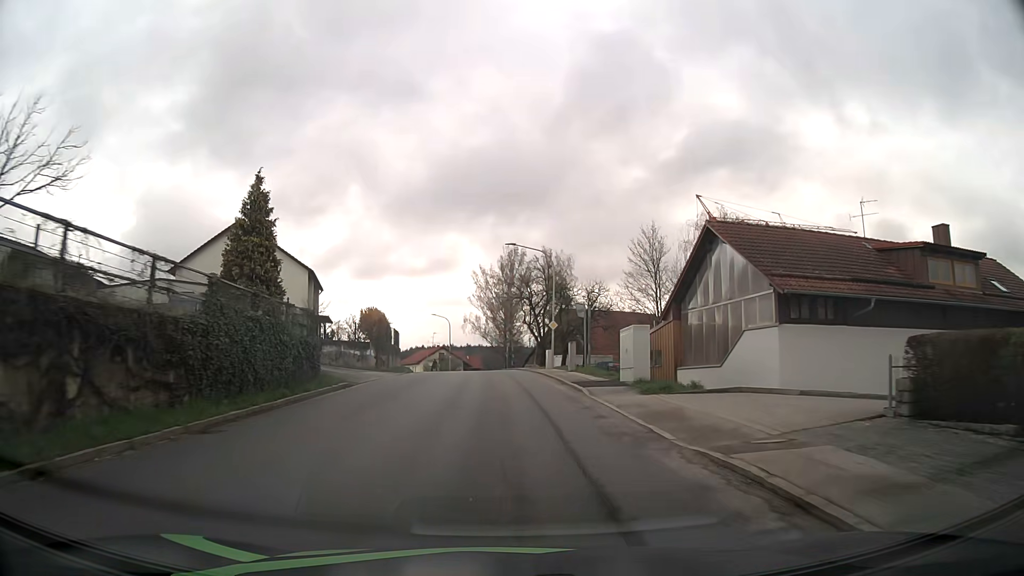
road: tertiary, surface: asphalt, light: Day
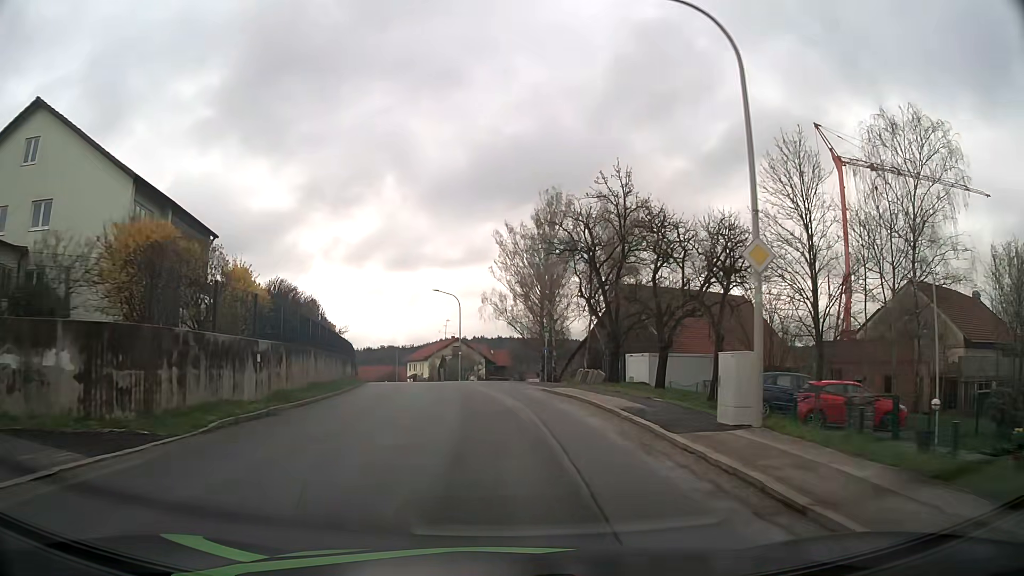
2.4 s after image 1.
(-0.5, +29.8) m; -3°
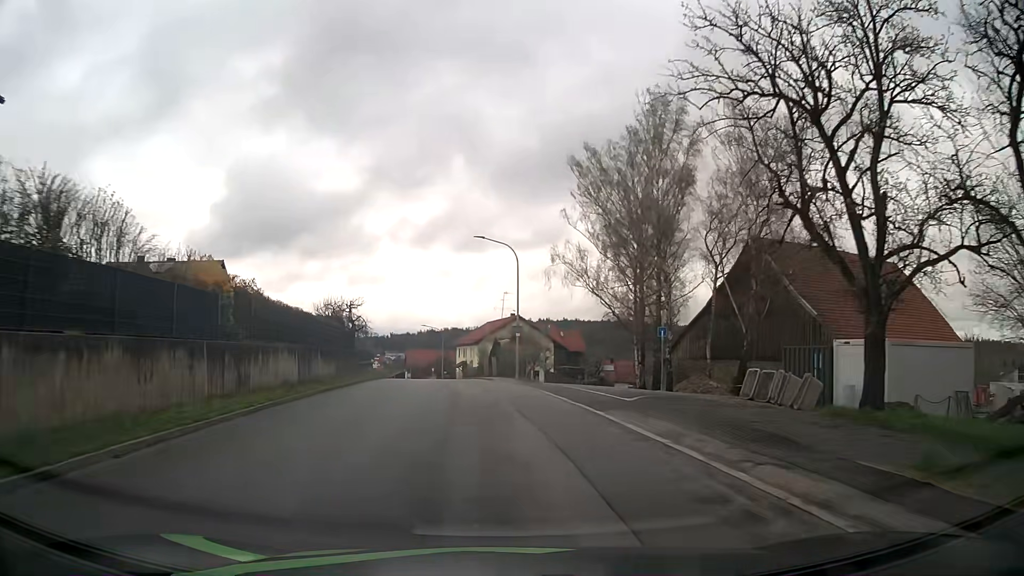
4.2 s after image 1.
(-0.9, +21.9) m; -5°
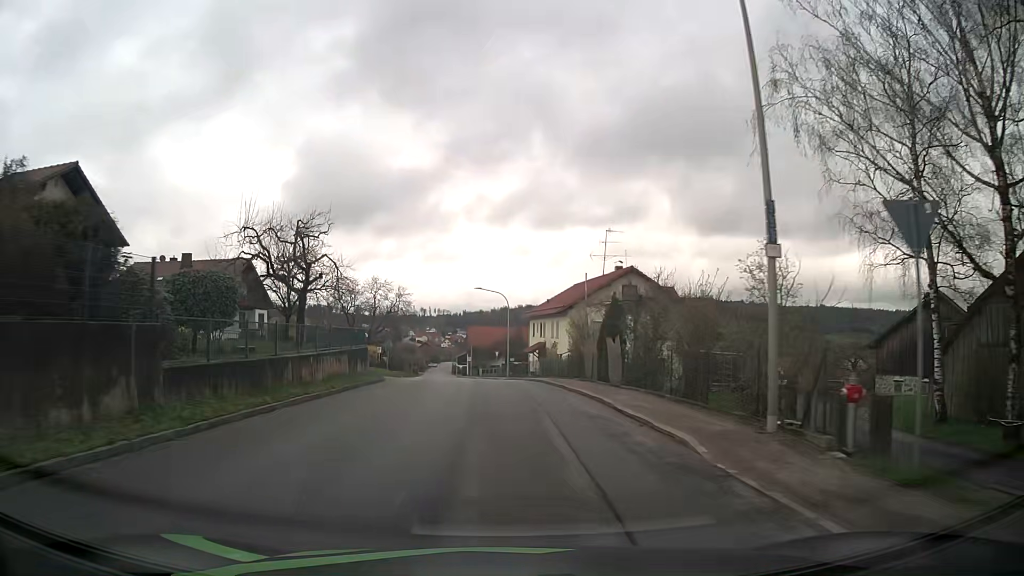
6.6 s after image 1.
(-1.9, +29.7) m; -6°
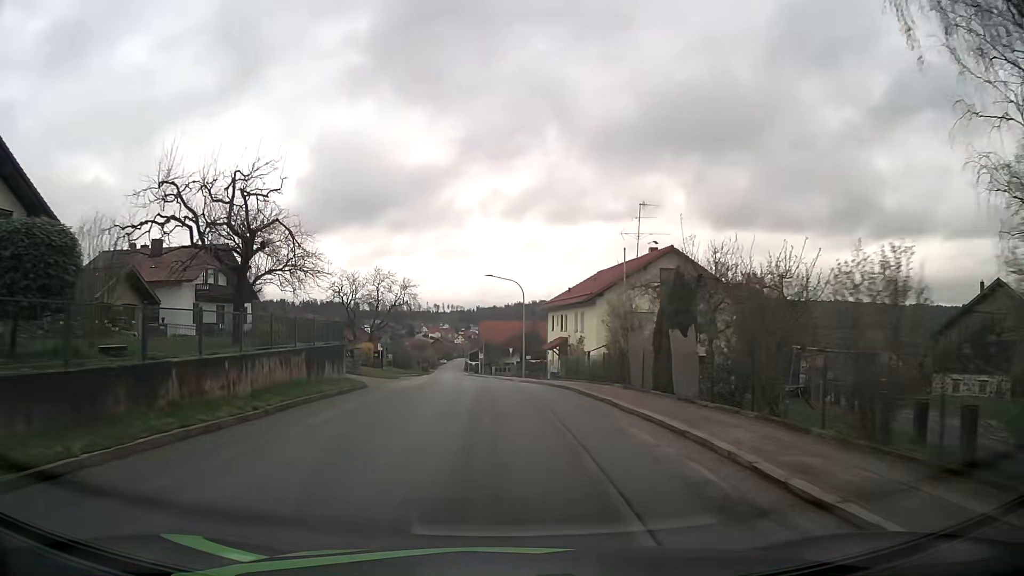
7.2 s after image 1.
(-0.1, +7.5) m; -1°
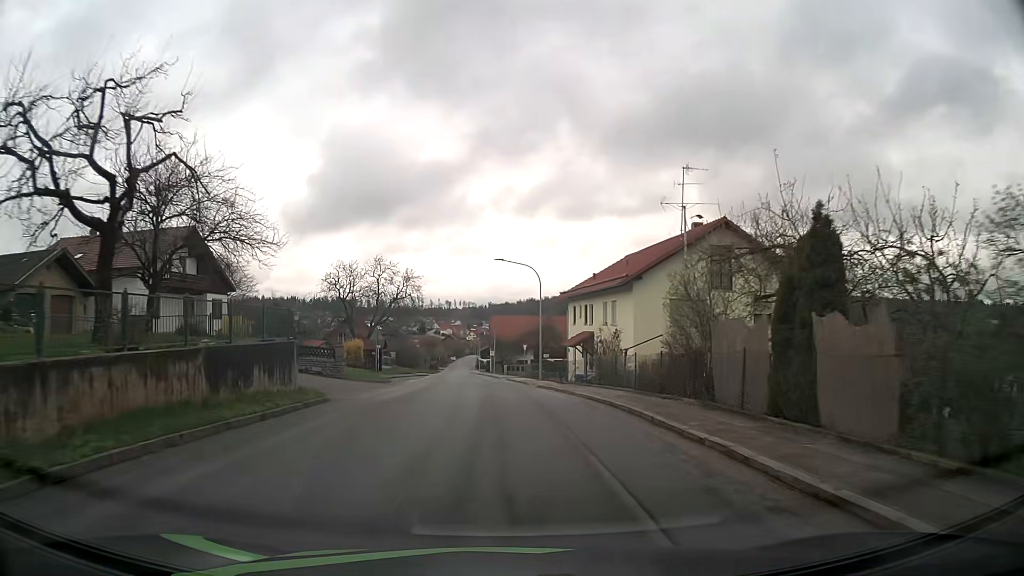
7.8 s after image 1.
(-0.1, +7.5) m; -1°
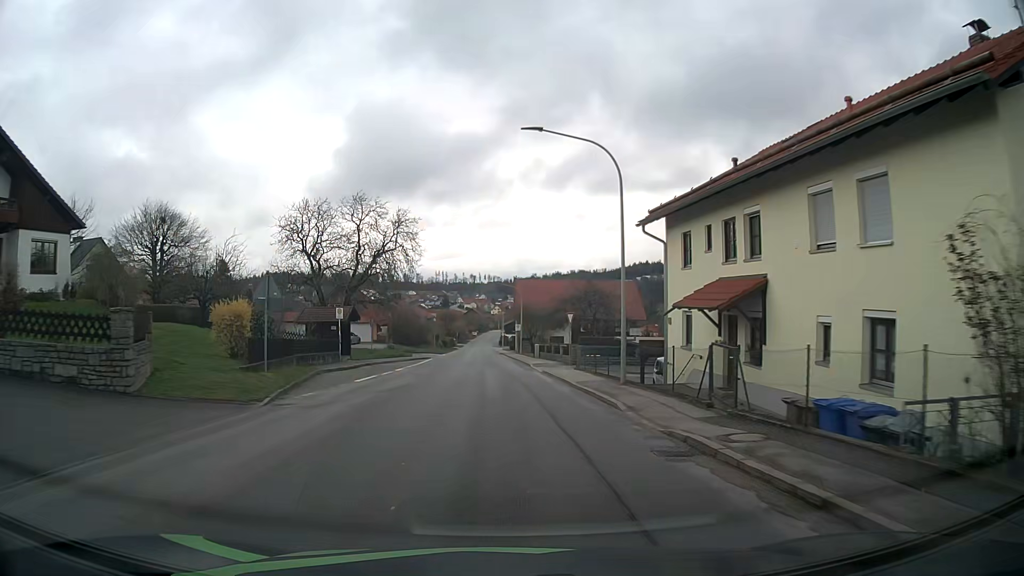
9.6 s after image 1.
(-0.4, +22.3) m; -2°
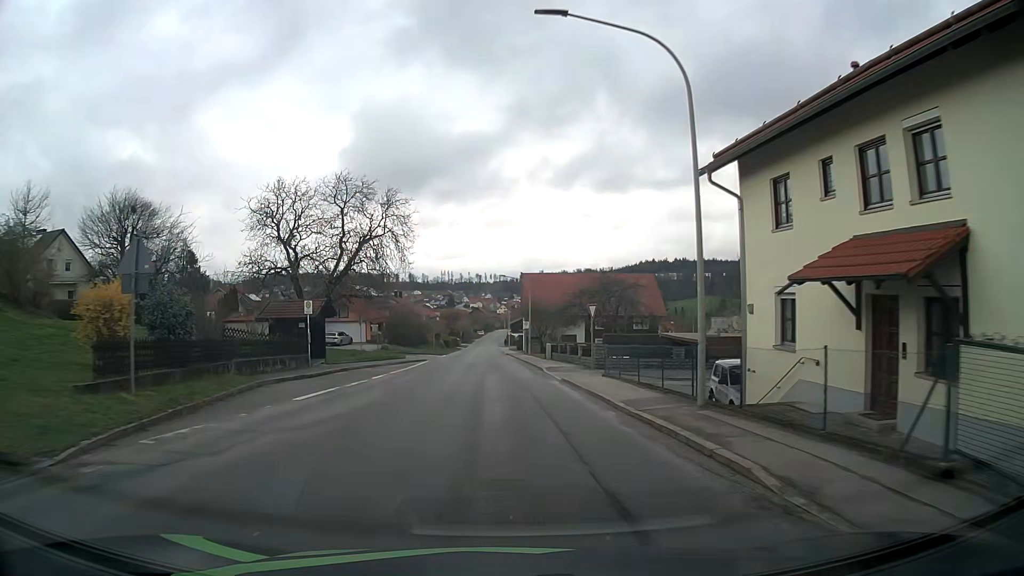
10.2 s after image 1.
(0.0, +7.4) m; 0°
